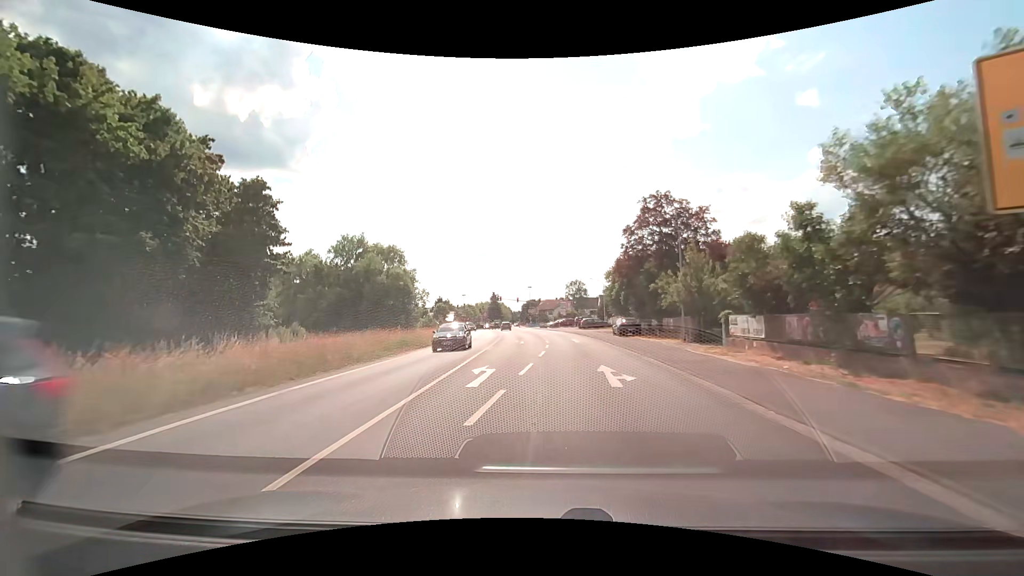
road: secondary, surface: asphalt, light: Day
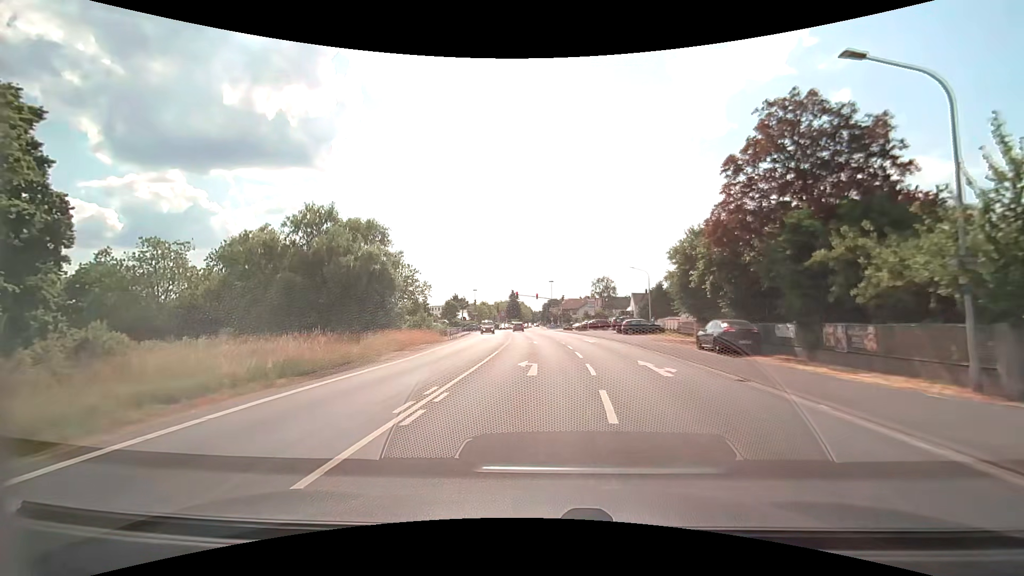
(-0.4, +17.7) m; -2°
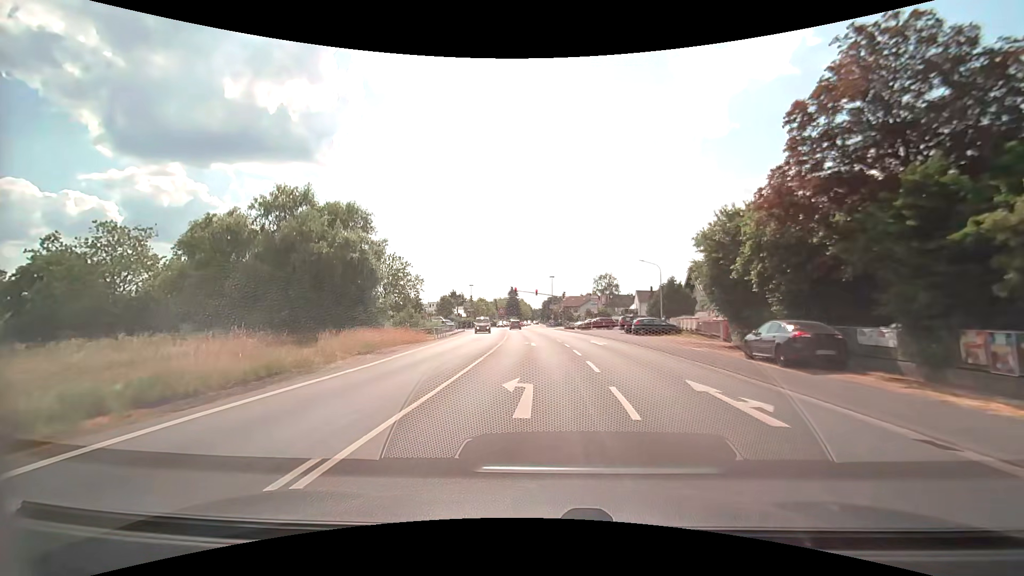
(0.0, +5.7) m; 0°
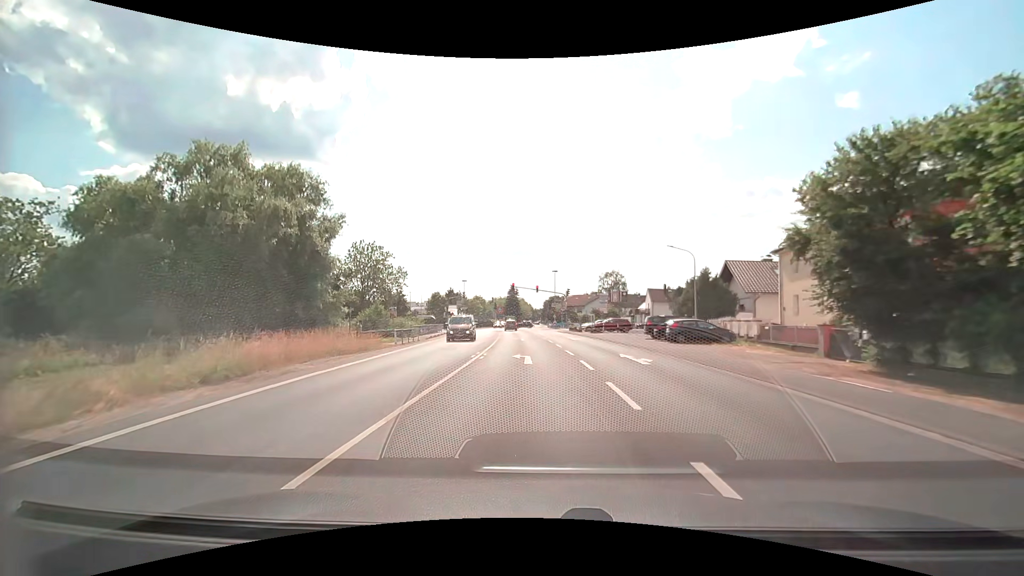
(0.0, +11.3) m; 0°
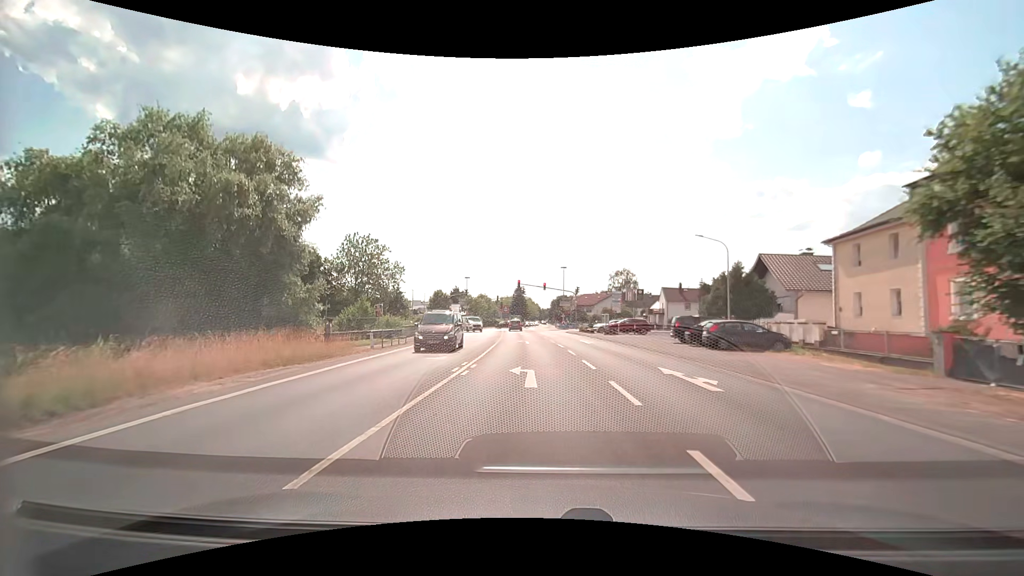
(0.0, +5.5) m; -1°
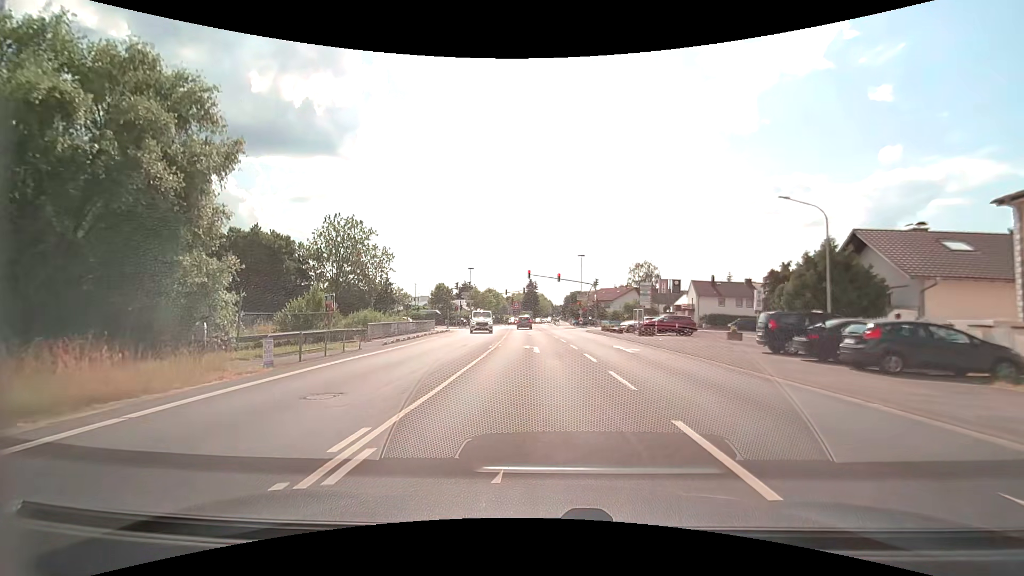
(-0.1, +10.5) m; -1°
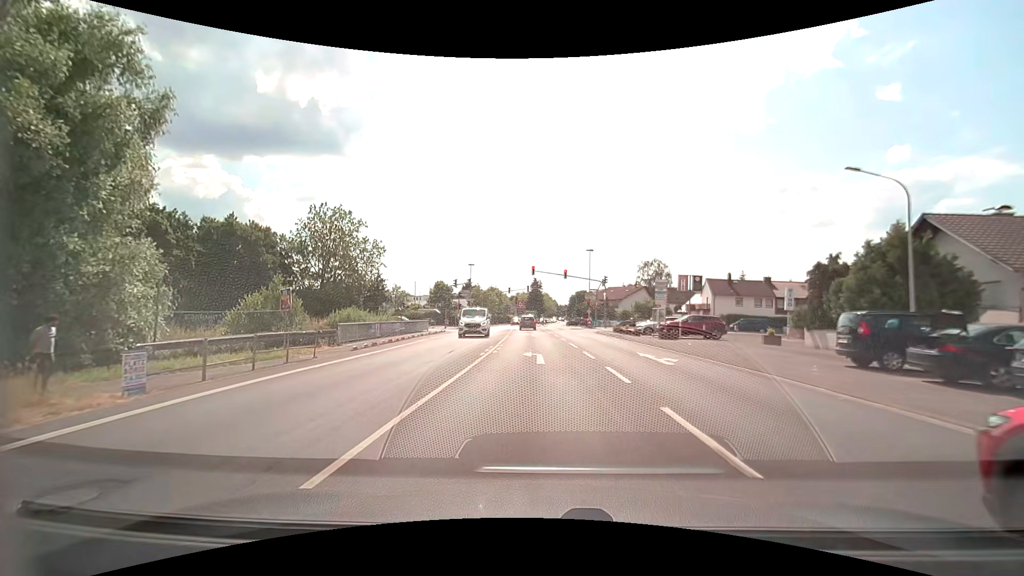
(0.0, +5.0) m; 0°
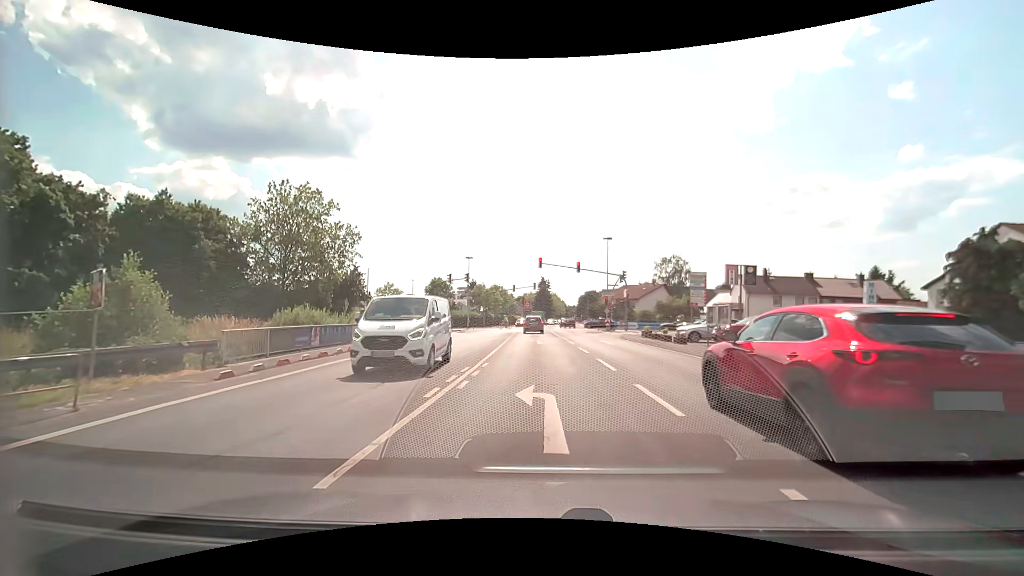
(0.0, +9.4) m; -1°
(0, +10) (0, +20) (-1, +30) (-1, +40) (-1, +50) (-1, +60) (-5, +69) (-14, +74) (-24, +76) (-33, +79) m
